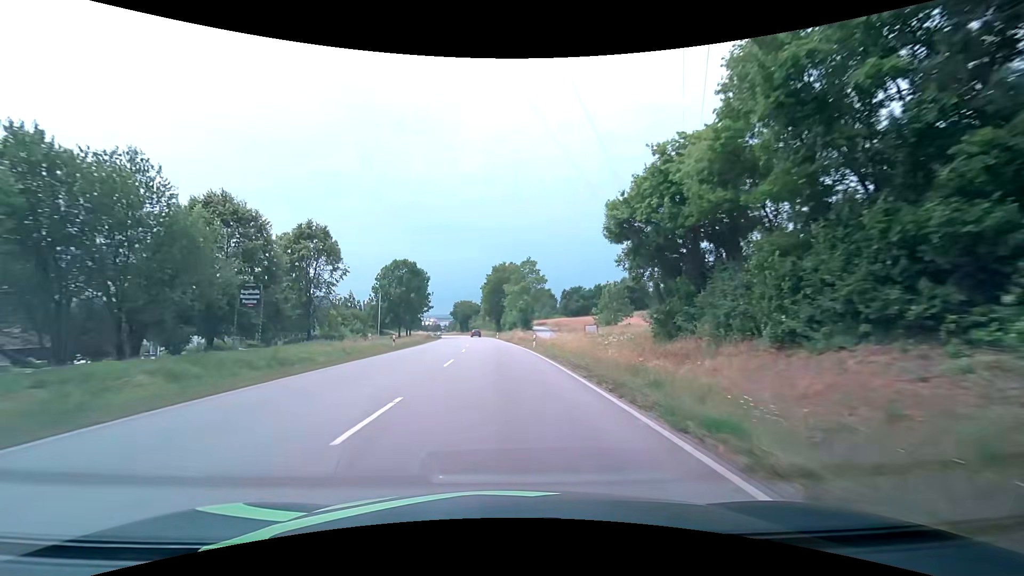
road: primary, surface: asphalt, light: Day
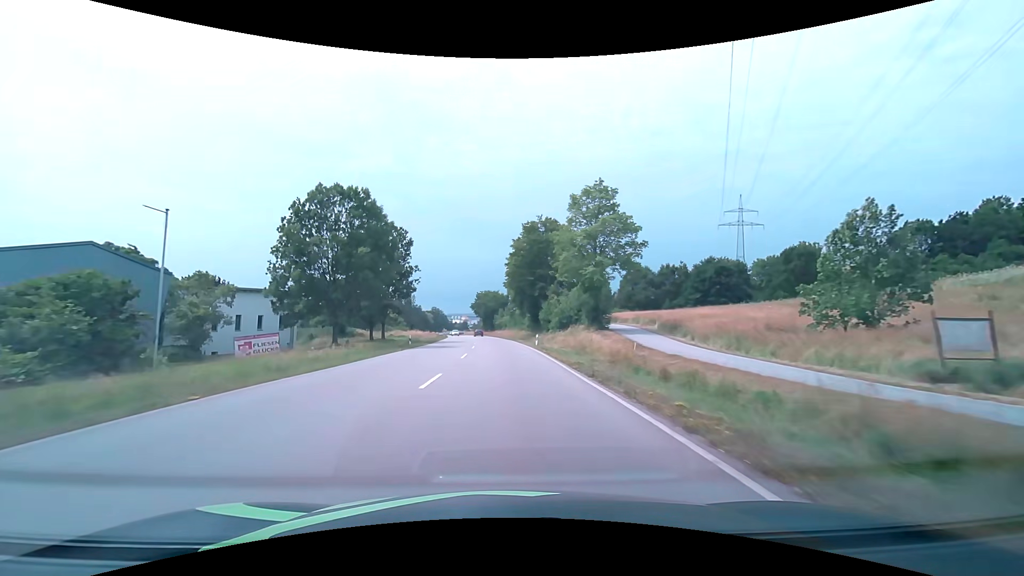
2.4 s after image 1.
(-1.7, +42.8) m; -4°
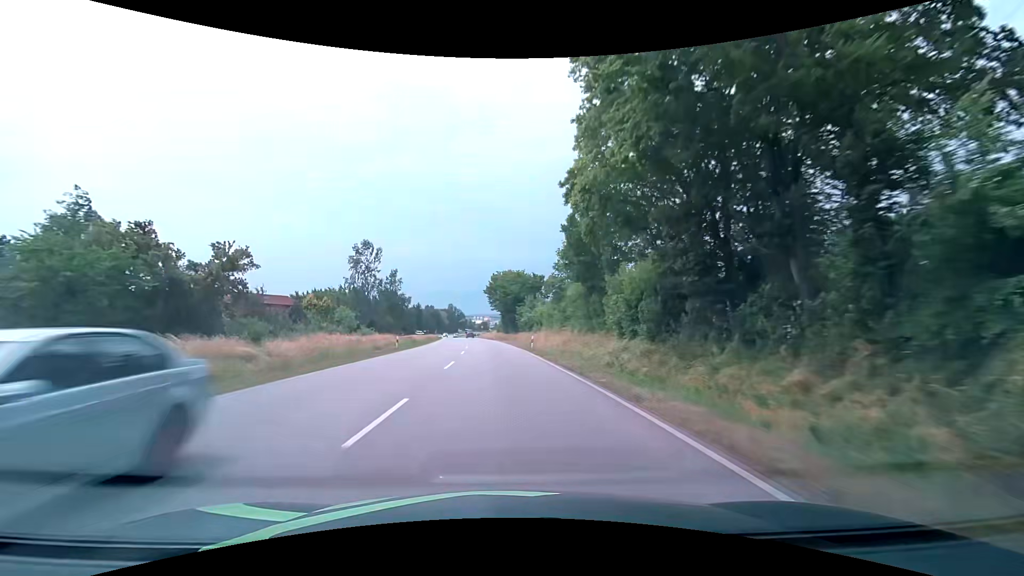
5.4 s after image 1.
(-1.5, +53.3) m; -3°
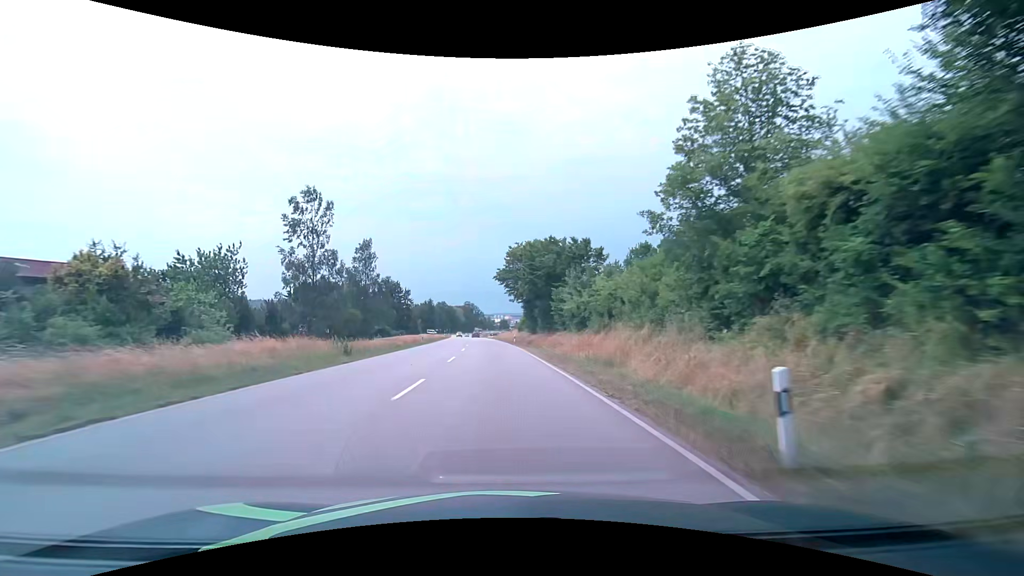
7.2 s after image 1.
(-0.7, +31.8) m; -2°
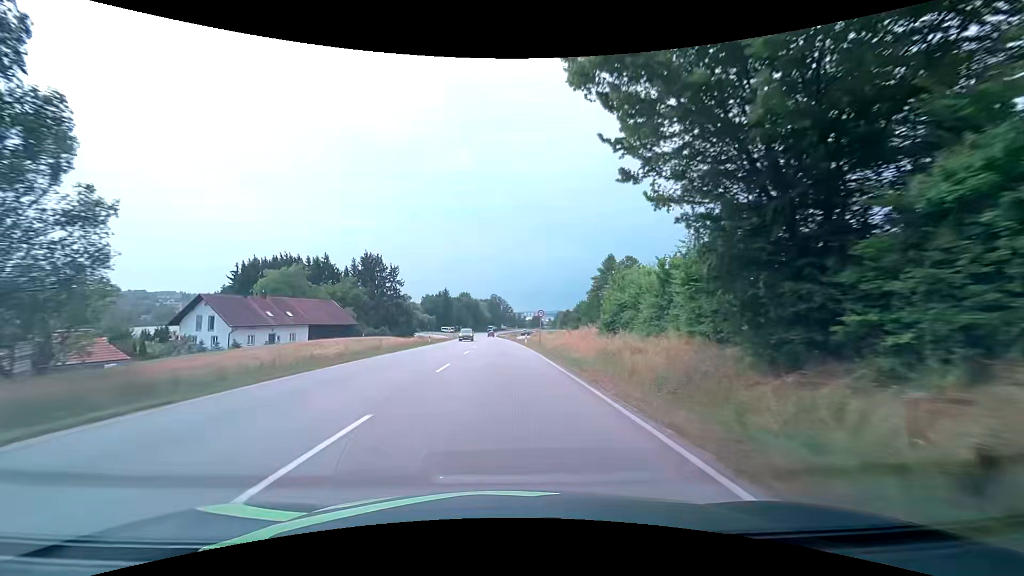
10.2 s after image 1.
(-2.0, +53.6) m; -4°
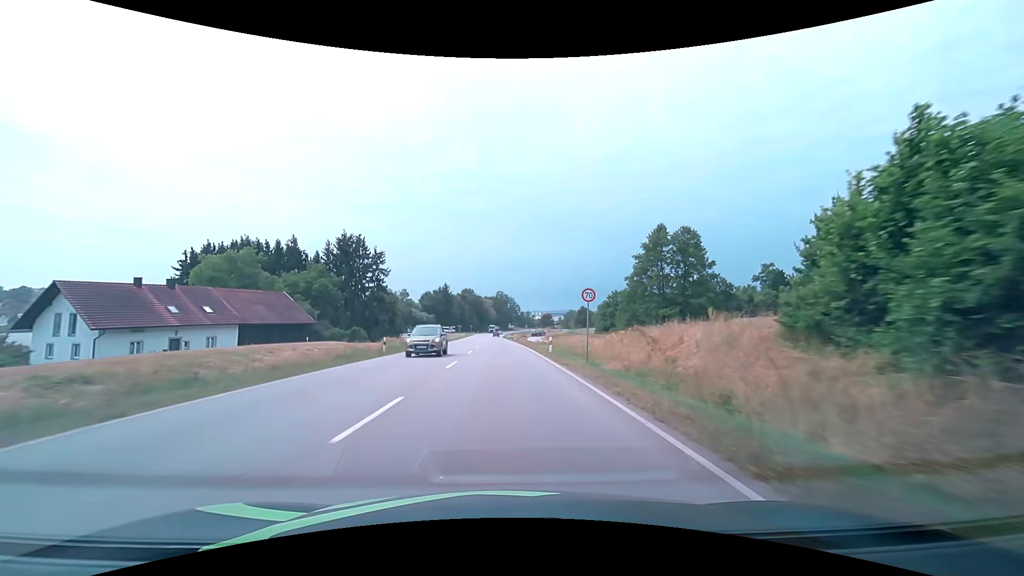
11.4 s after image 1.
(-0.1, +21.8) m; -1°
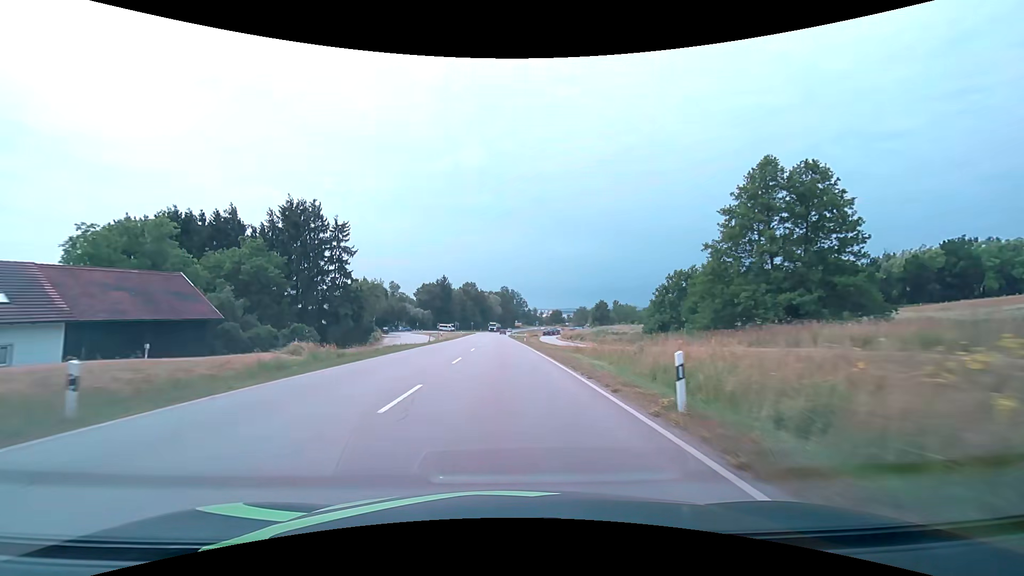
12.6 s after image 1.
(-0.1, +21.9) m; -1°
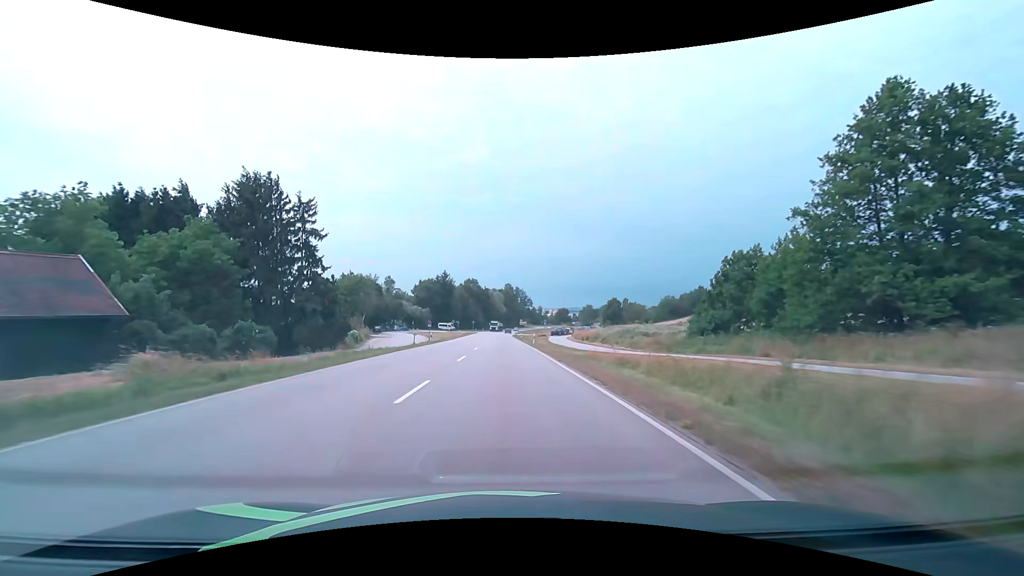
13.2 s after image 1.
(-0.1, +10.9) m; 0°
(0, +10) (0, +20) (0, +30) (0, +40) (0, +50) (0, +60) (-1, +70) (-1, +80) (-1, +90) (-1, +100) m
